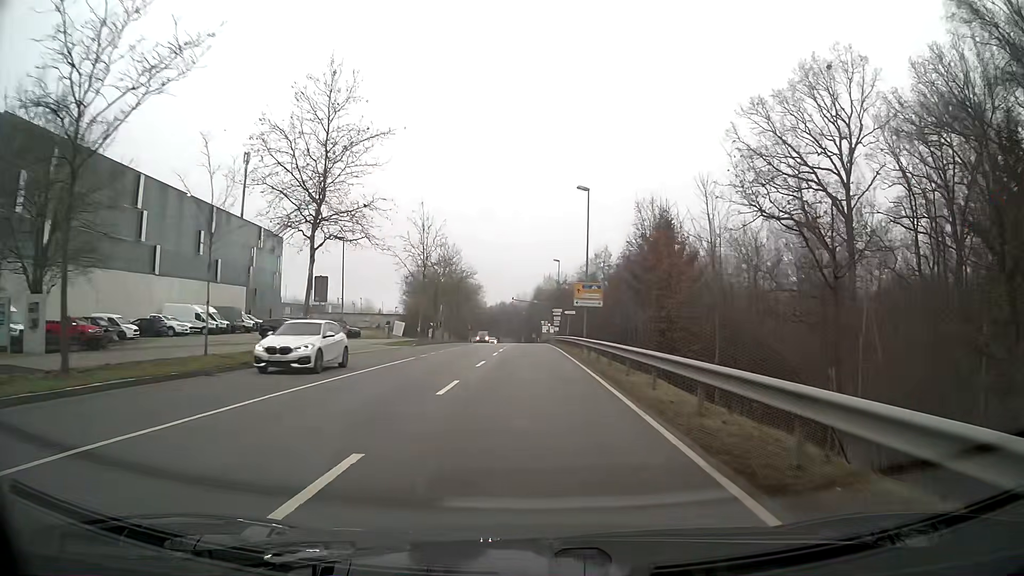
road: secondary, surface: asphalt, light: Day
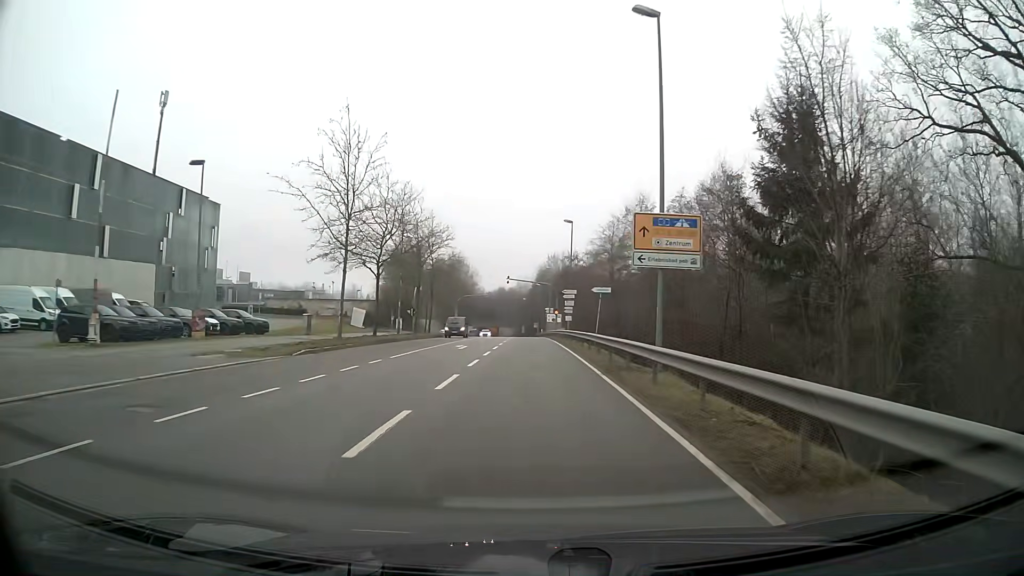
(0.0, +24.1) m; 0°
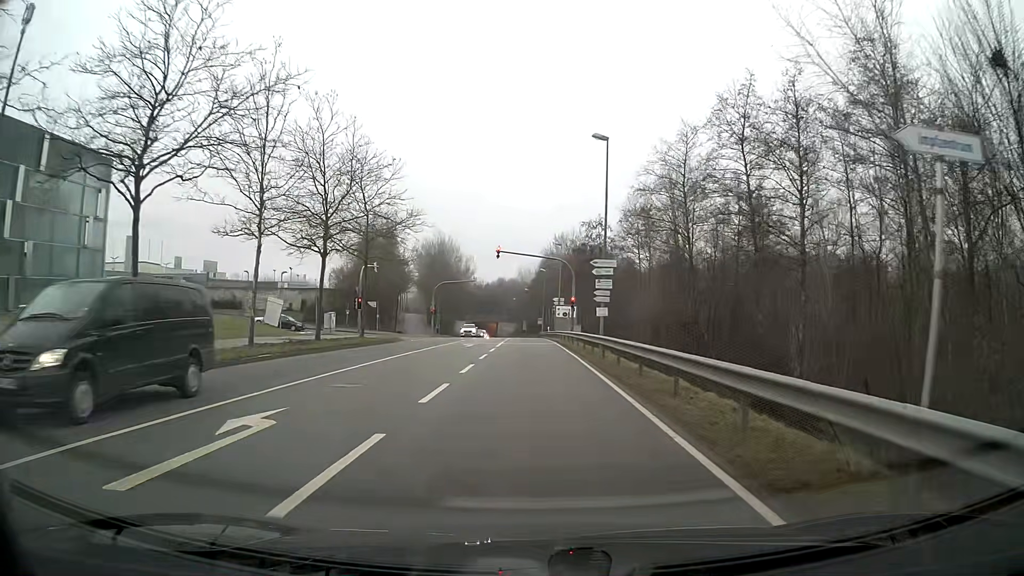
(-0.1, +25.7) m; 0°
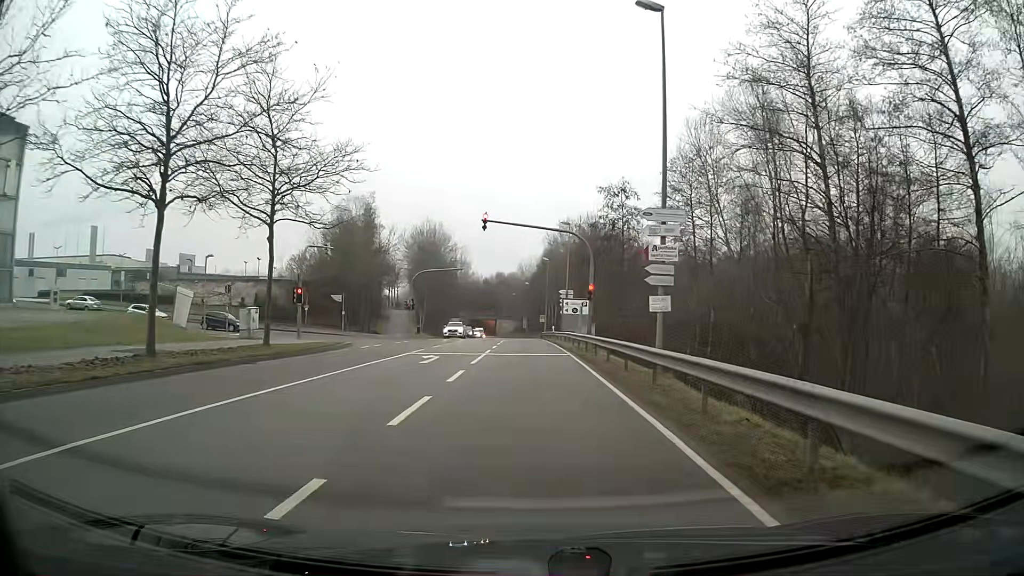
(-0.1, +13.9) m; 0°
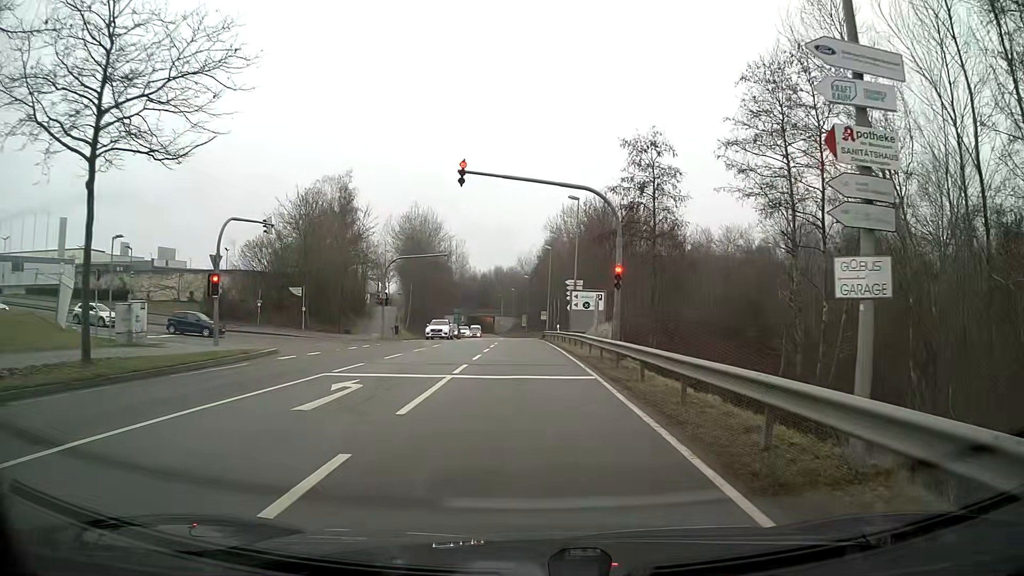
(-0.1, +10.8) m; 0°
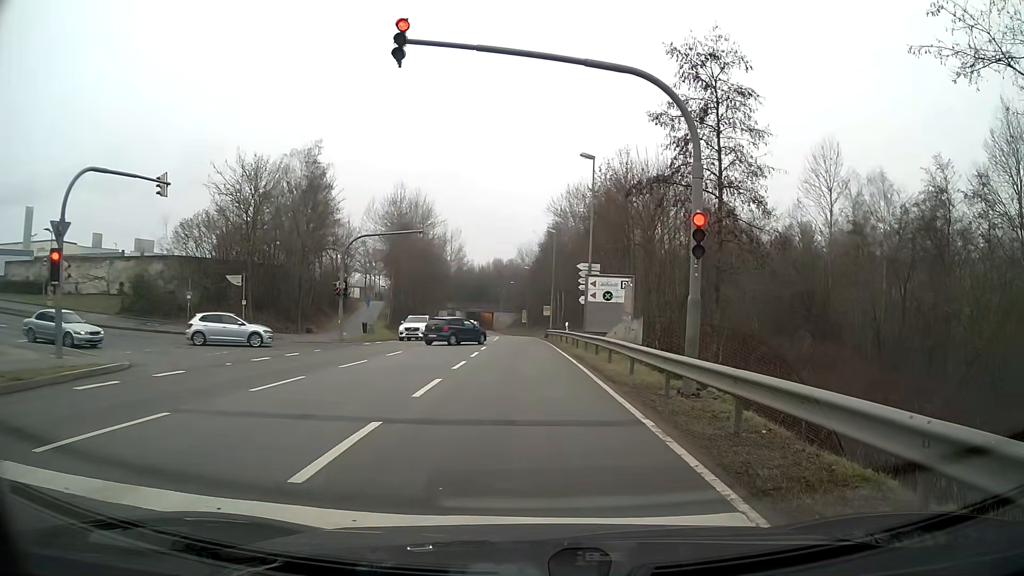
(+0.1, +10.7) m; +1°
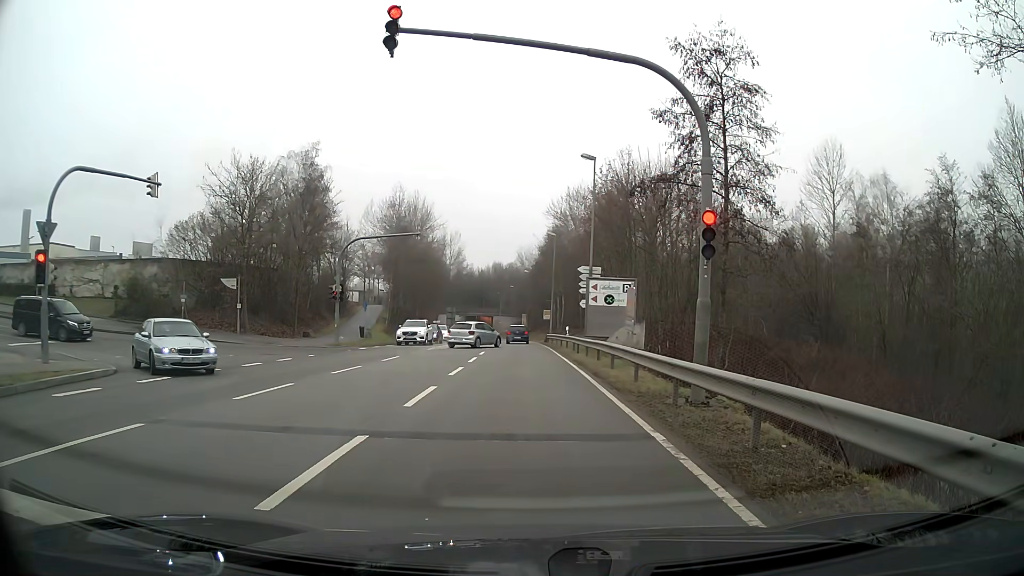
(0.0, +0.7) m; 0°
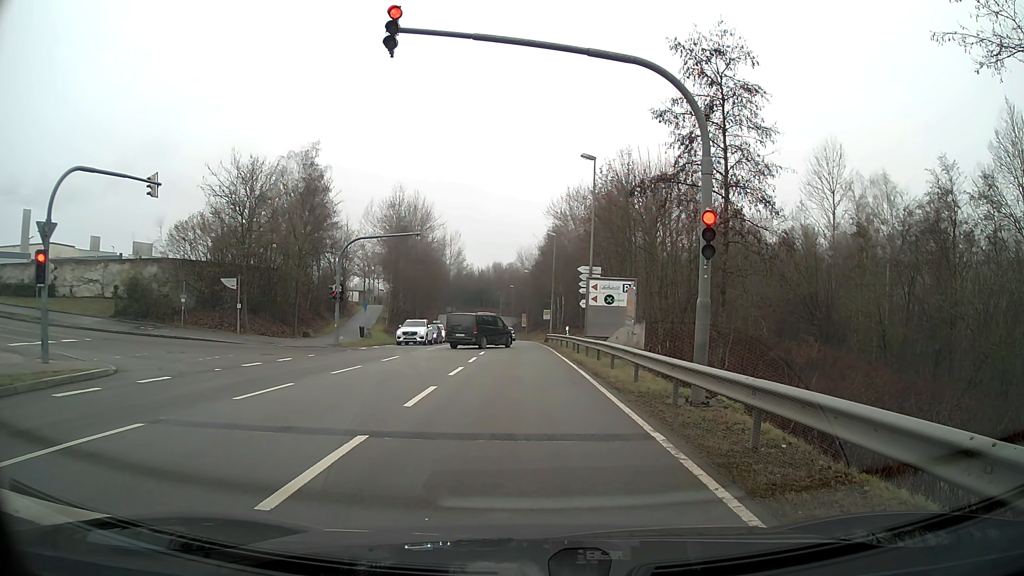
(0.0, 0.0) m; 0°
(0, +10) (0, +20) (-1, +30) (-1, +40) (-1, +50) (-2, +60) (-2, +70) (-3, +80) (-4, +90) (-5, +100) m
